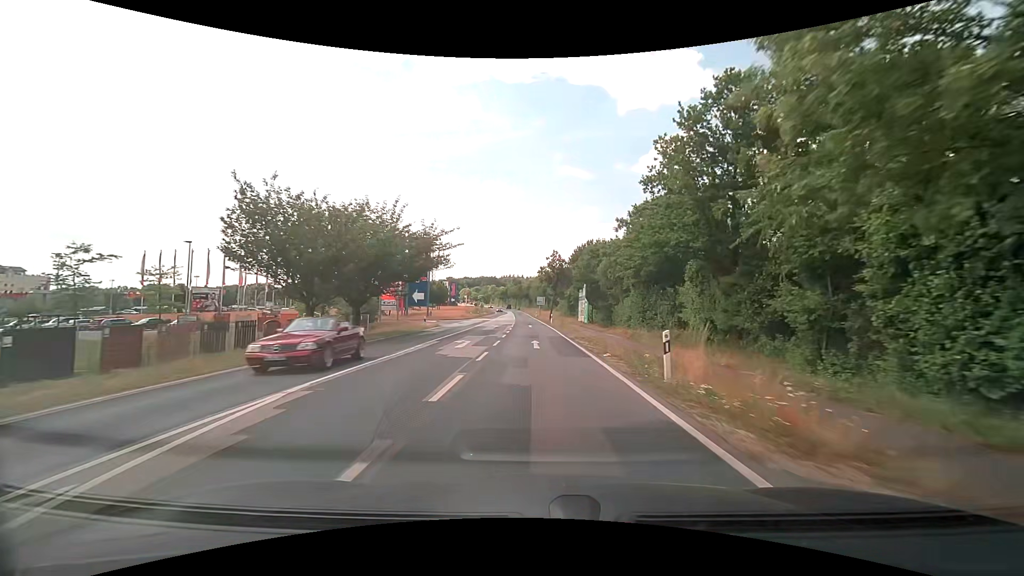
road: tertiary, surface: asphalt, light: Day
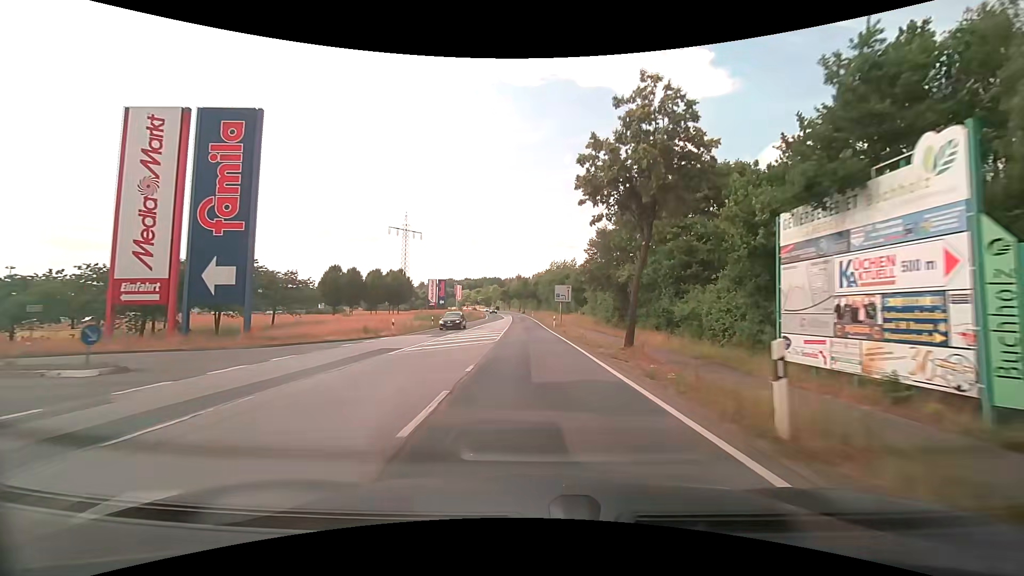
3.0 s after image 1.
(-0.8, +50.9) m; -1°
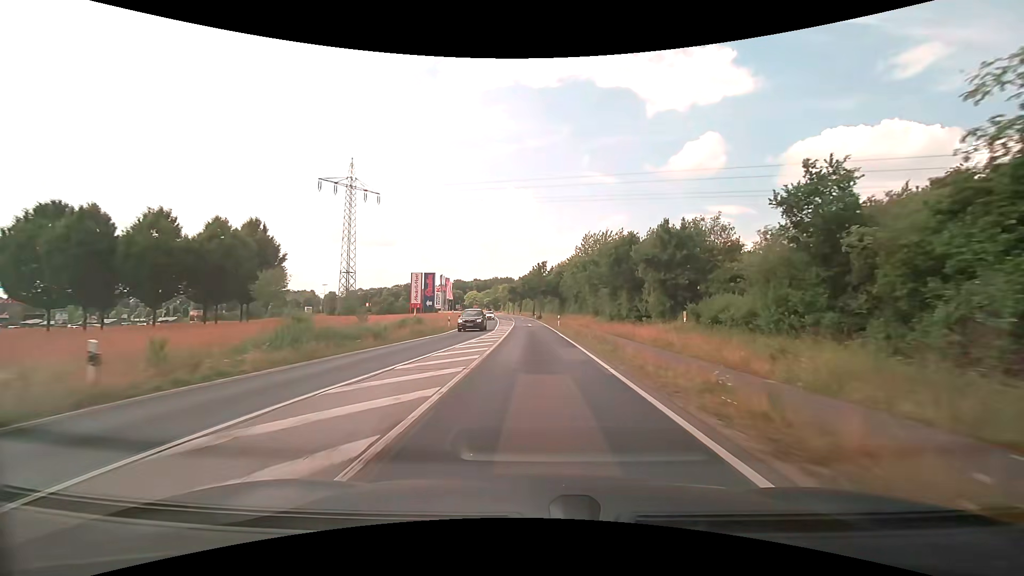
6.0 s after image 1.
(-0.7, +52.5) m; -2°
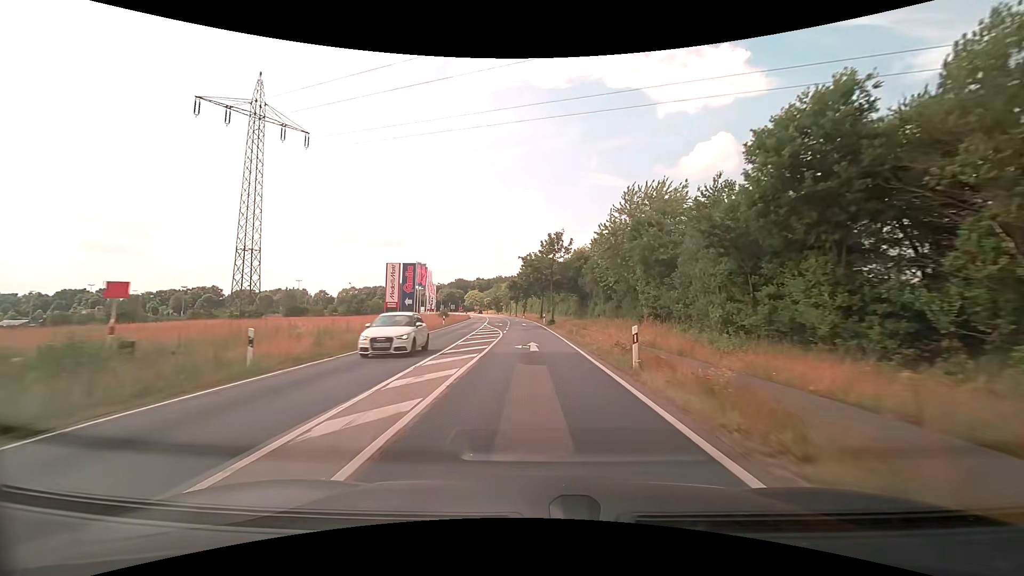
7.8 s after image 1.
(0.0, +32.0) m; -1°
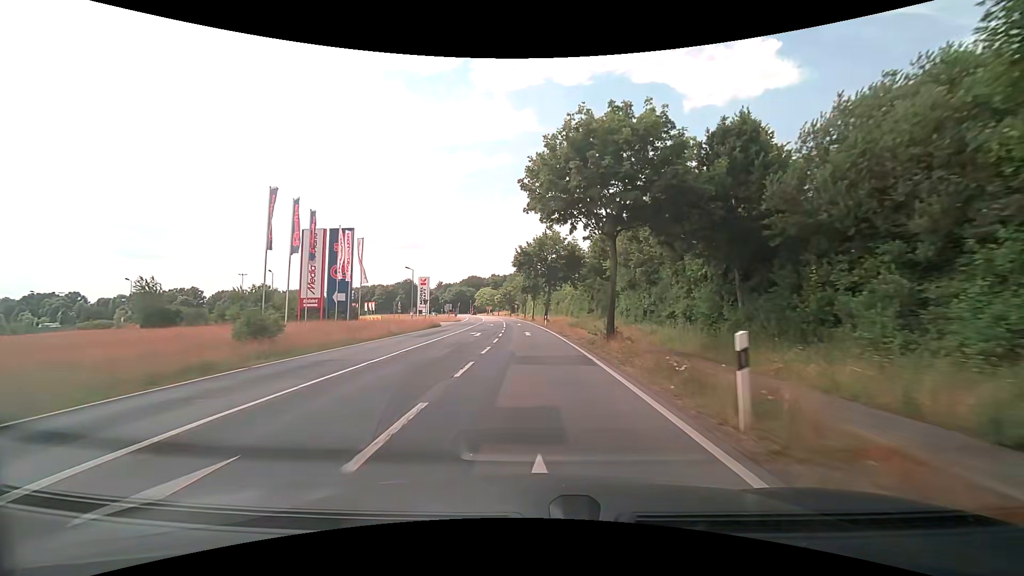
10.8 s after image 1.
(-0.7, +52.8) m; -2°
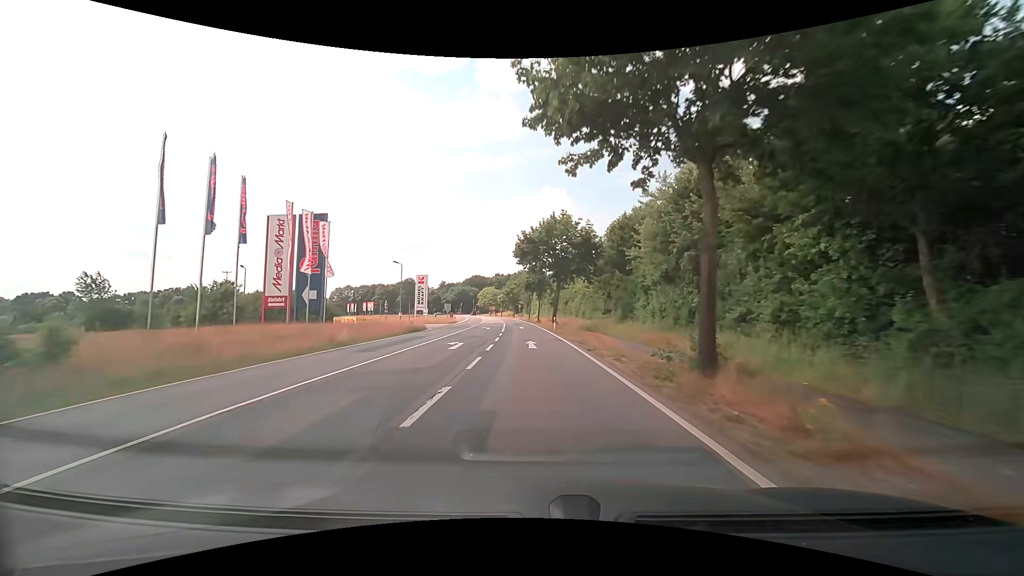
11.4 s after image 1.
(-0.1, +10.3) m; -1°
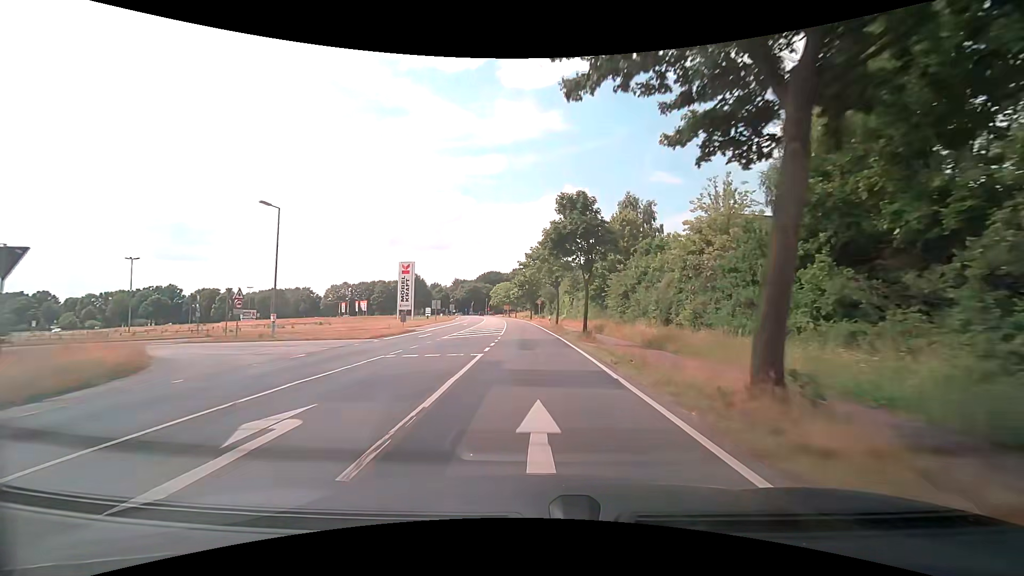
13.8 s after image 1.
(-0.9, +40.9) m; -2°
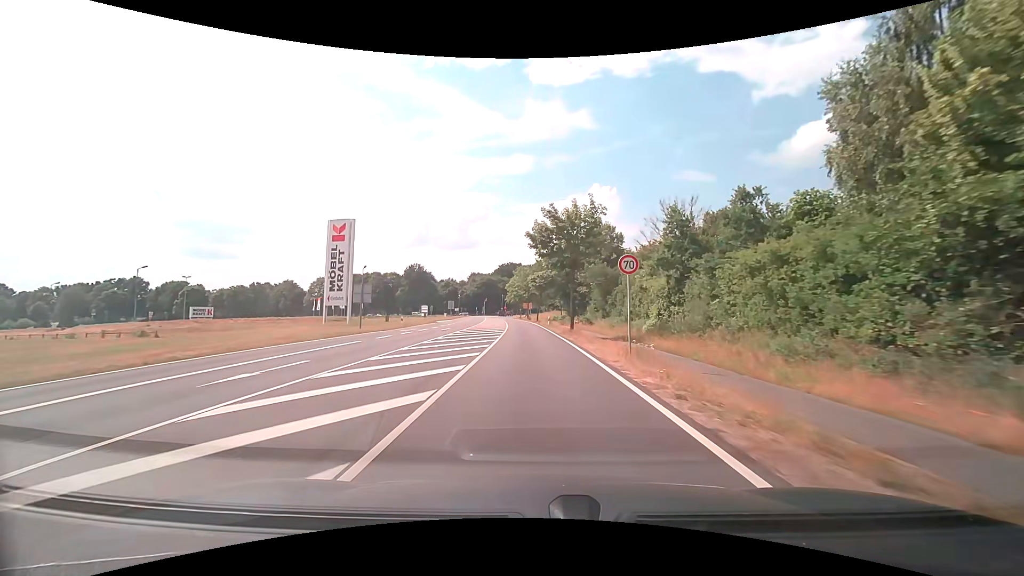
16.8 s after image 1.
(-1.4, +50.8) m; -3°
(0, +10) (0, +20) (0, +30) (-1, +40) (-1, +50) (-2, +60) (-2, +70) (-3, +80) (-4, +90) (-5, +100) m
